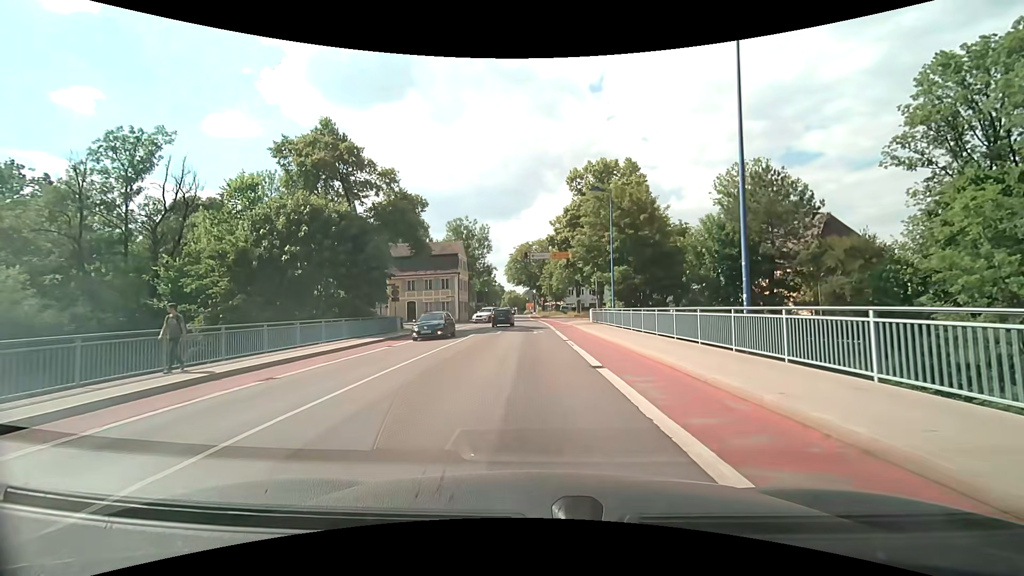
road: residential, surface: asphalt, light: Day
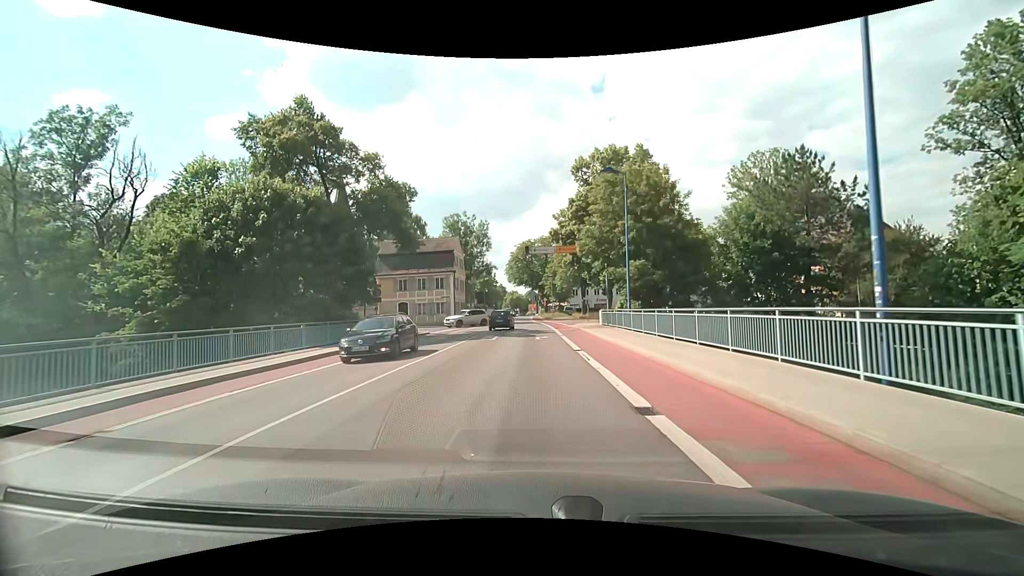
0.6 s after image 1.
(0.0, +4.9) m; 0°
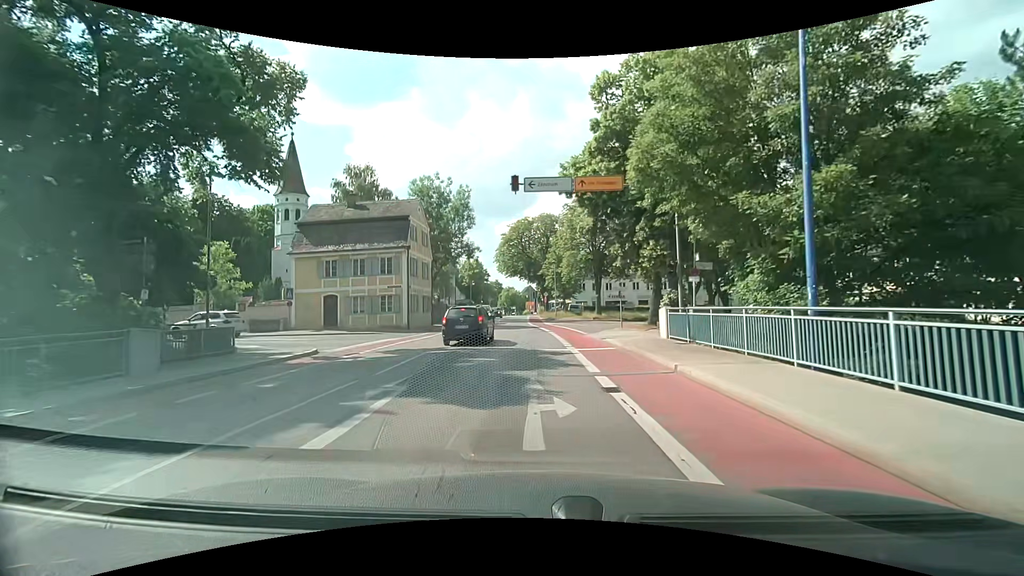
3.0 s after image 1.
(0.0, +19.3) m; 0°
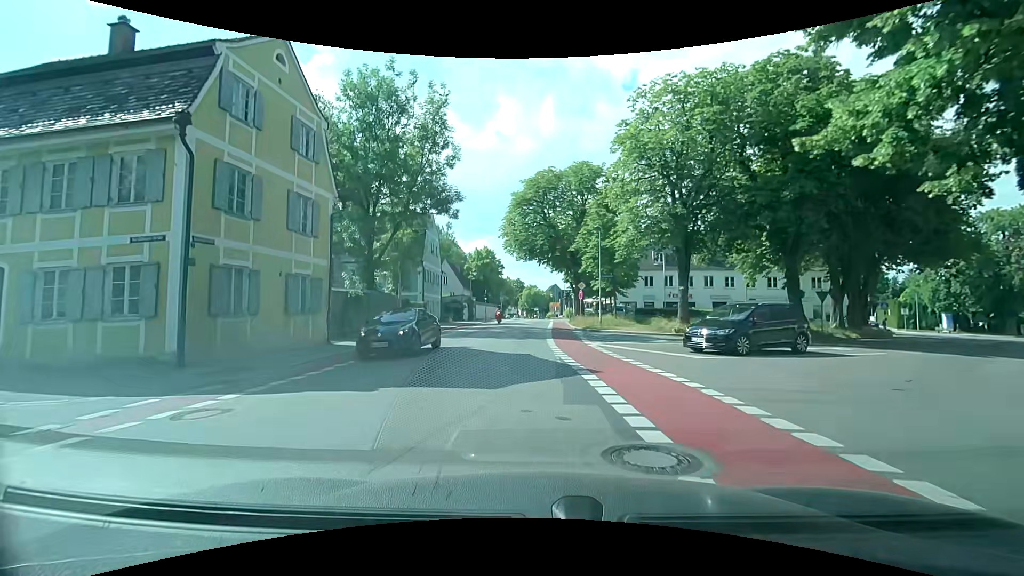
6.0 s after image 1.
(-0.1, +24.6) m; -2°
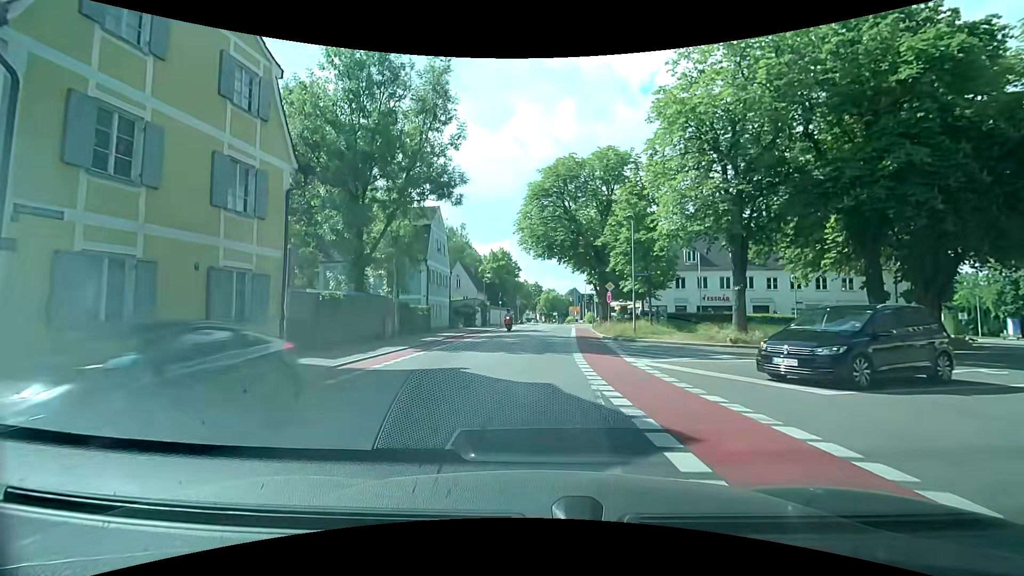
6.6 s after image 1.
(-0.1, +5.0) m; -2°
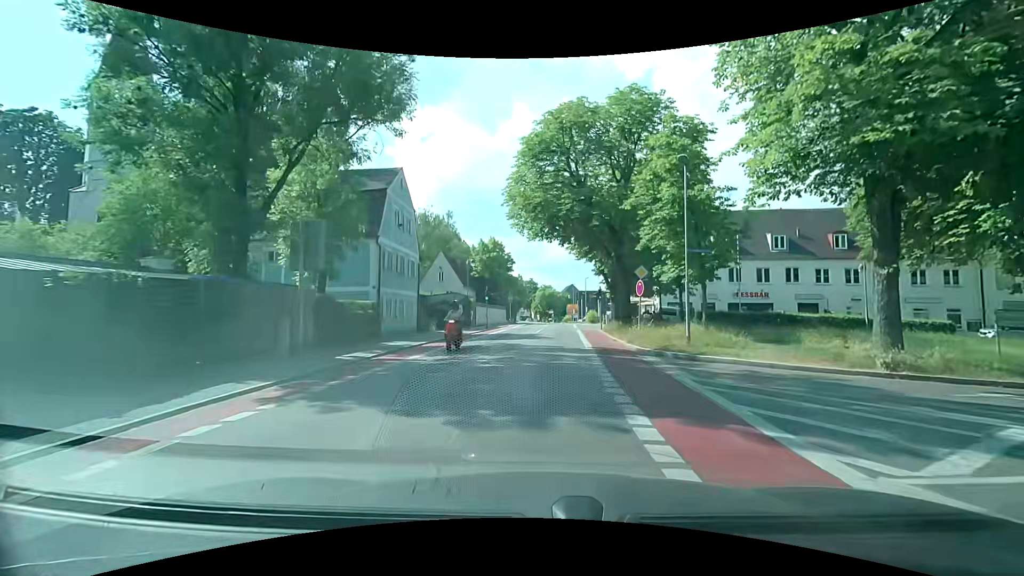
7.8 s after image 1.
(-0.2, +9.9) m; -1°
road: tertiary
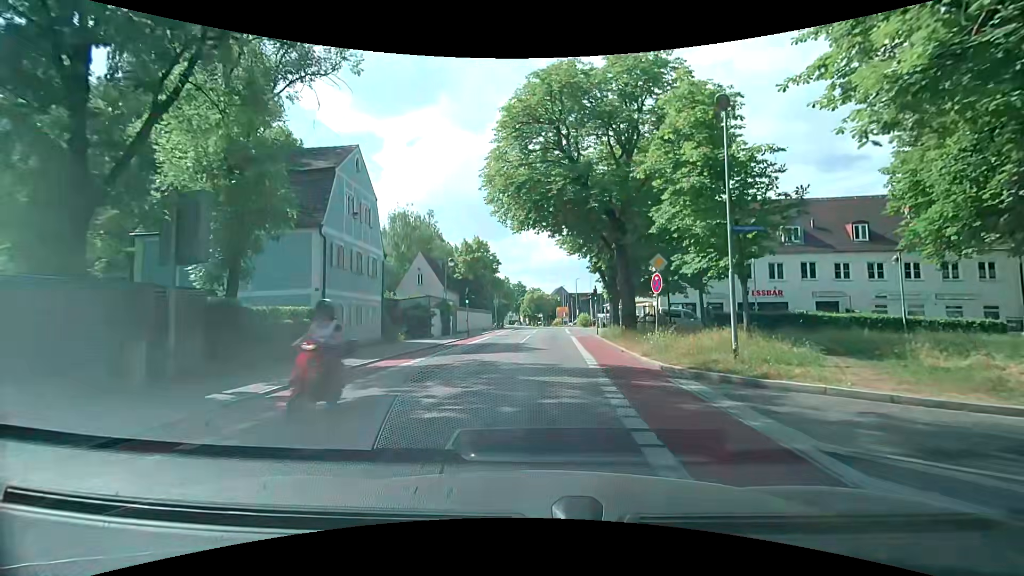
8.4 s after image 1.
(+0.2, +4.9) m; +2°
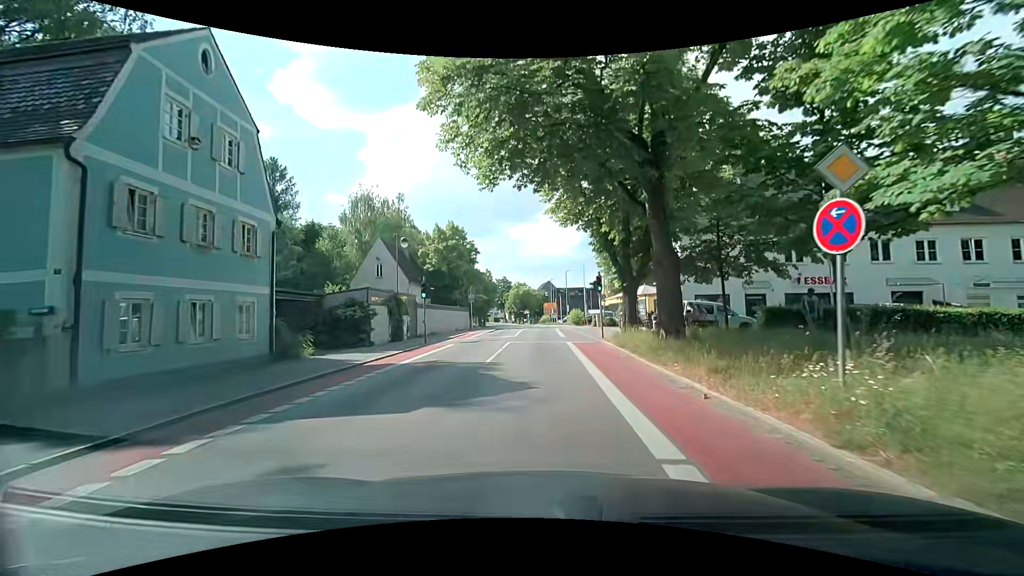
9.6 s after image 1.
(0.0, +9.9) m; +1°
(0, +10) (0, +20) (0, +30) (0, +40) (0, +50) (0, +60) (0, +70) (-1, +80) (-2, +90) (-3, +100) m
